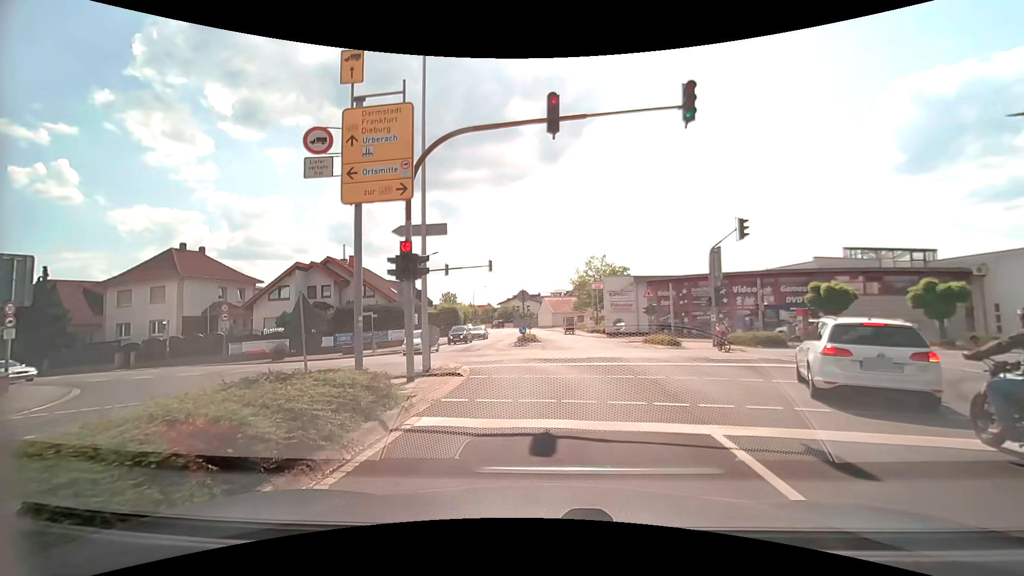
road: secondary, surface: asphalt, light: Day
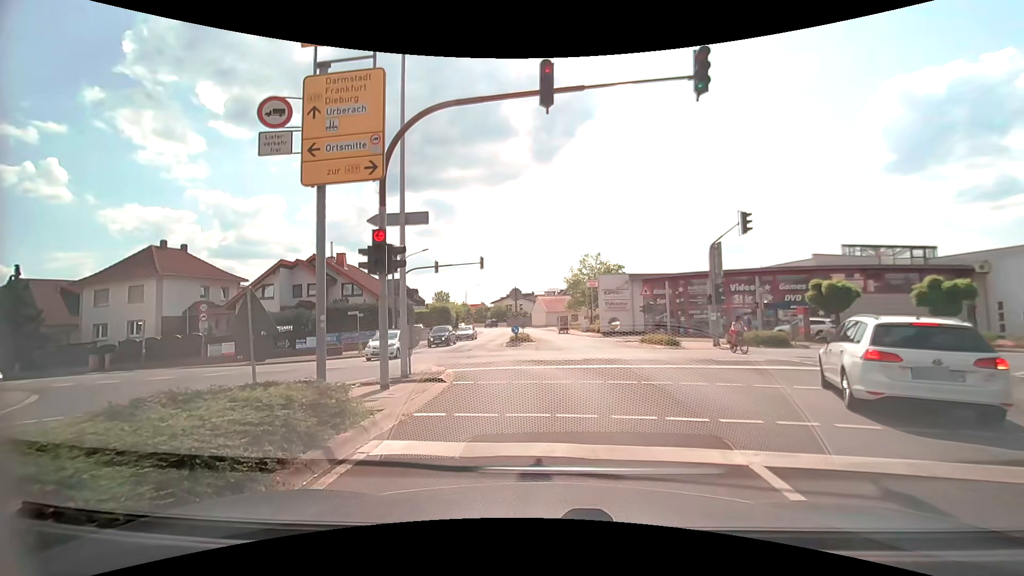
(0.0, +1.3) m; +1°
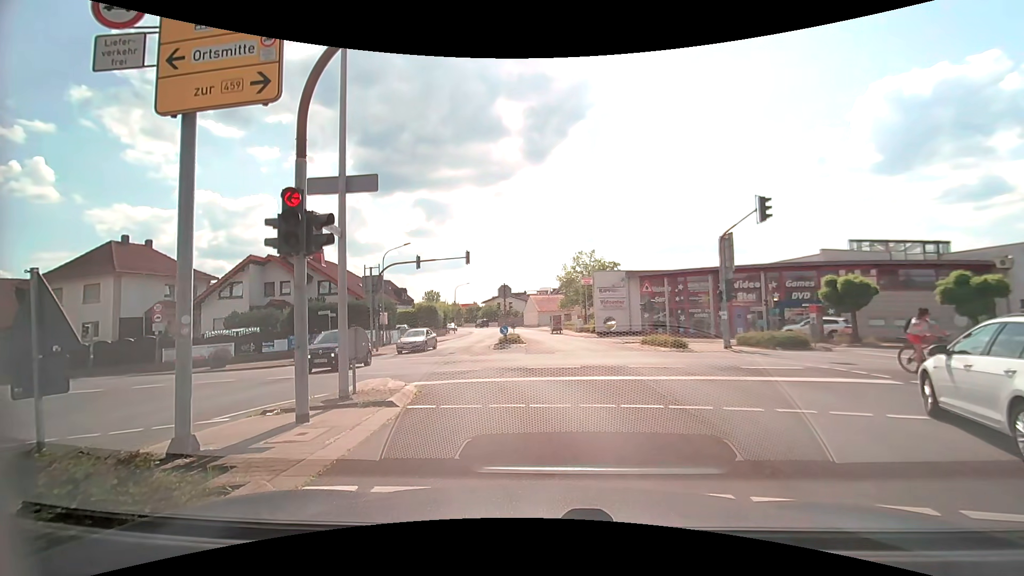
(+0.1, +3.0) m; +2°
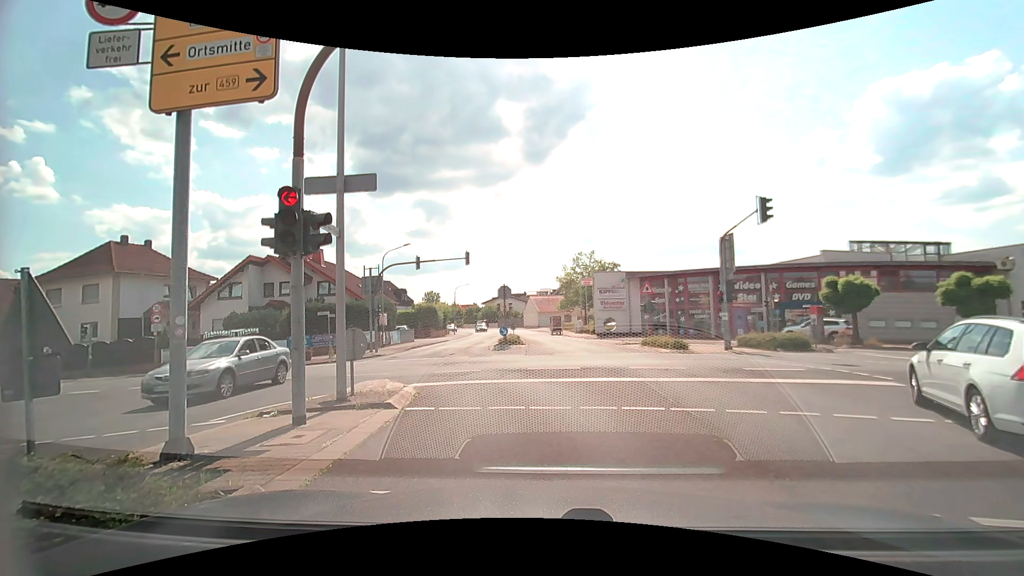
(0.0, +0.2) m; 0°
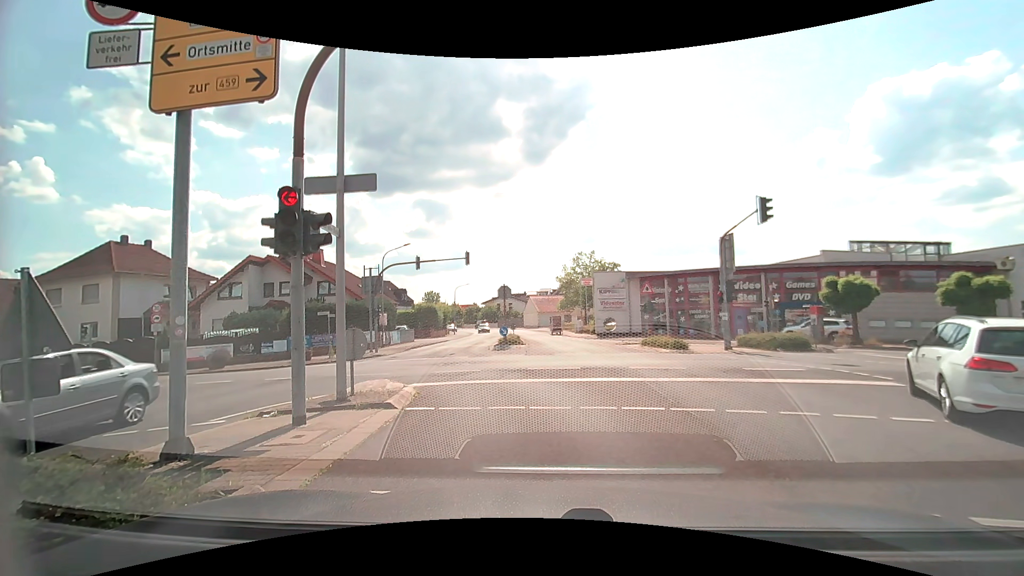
(0.0, 0.0) m; 0°
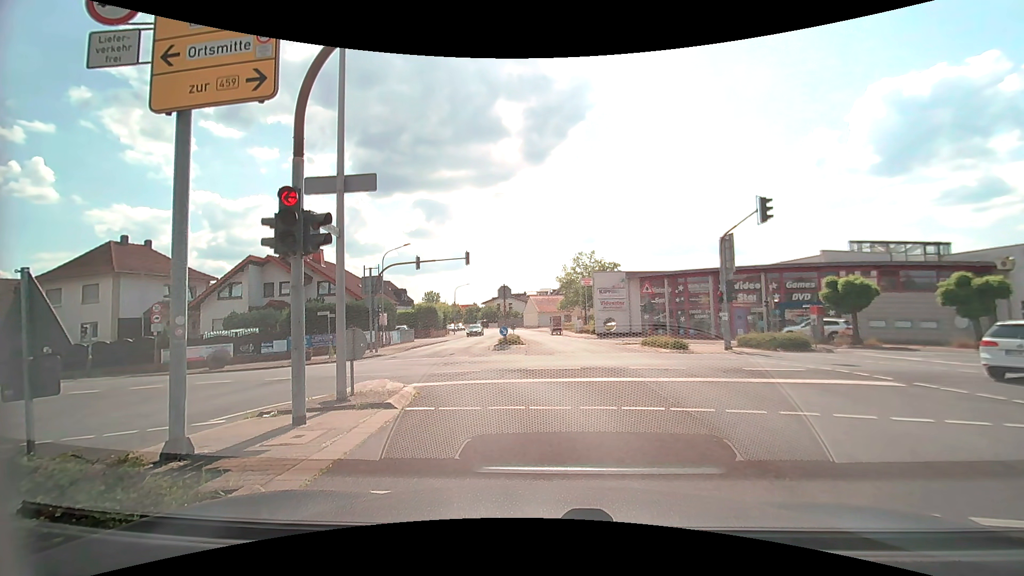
(0.0, 0.0) m; 0°
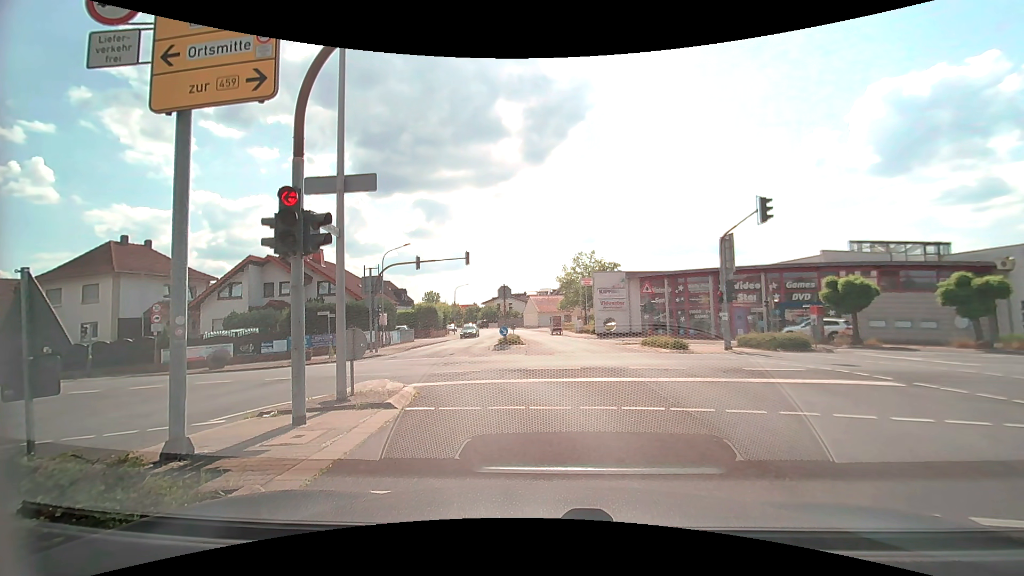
(0.0, 0.0) m; 0°
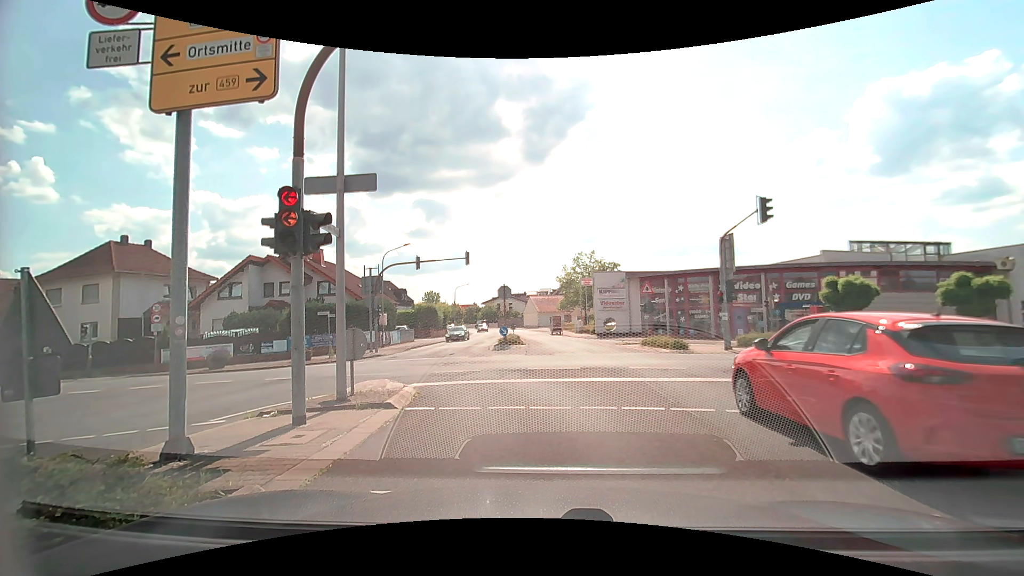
(0.0, 0.0) m; 0°
